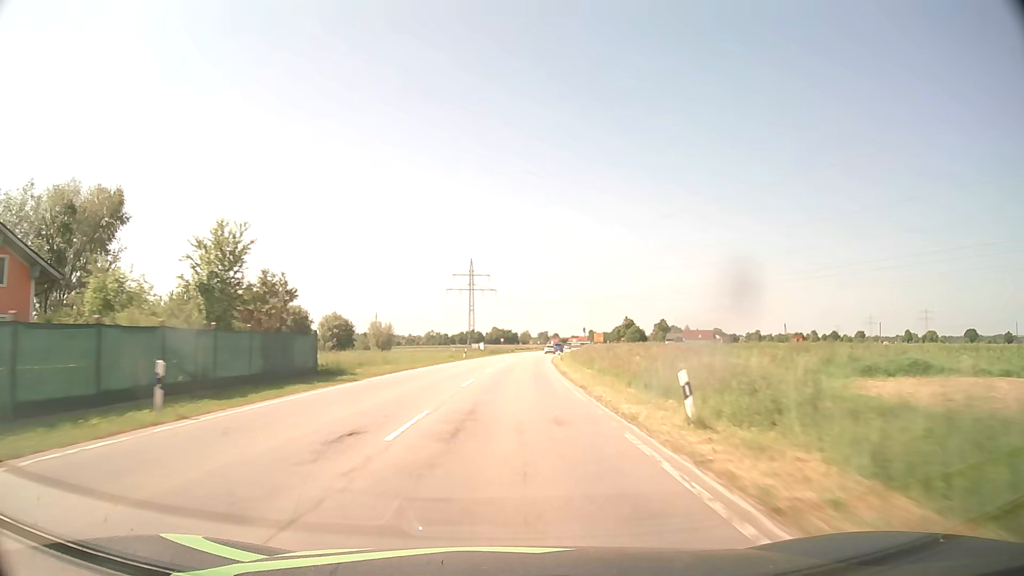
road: secondary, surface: asphalt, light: Day
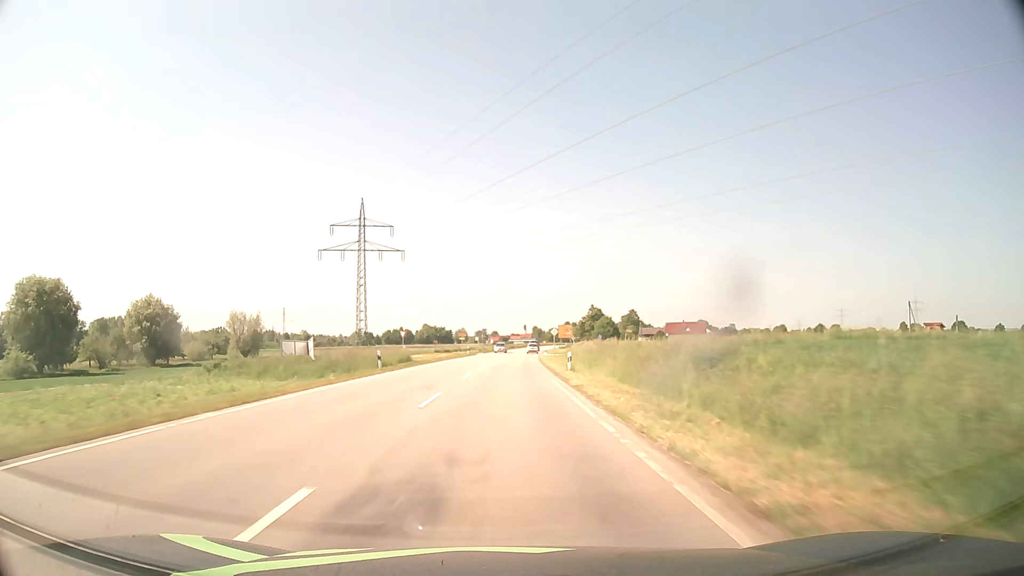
(+3.8, +79.2) m; +5°
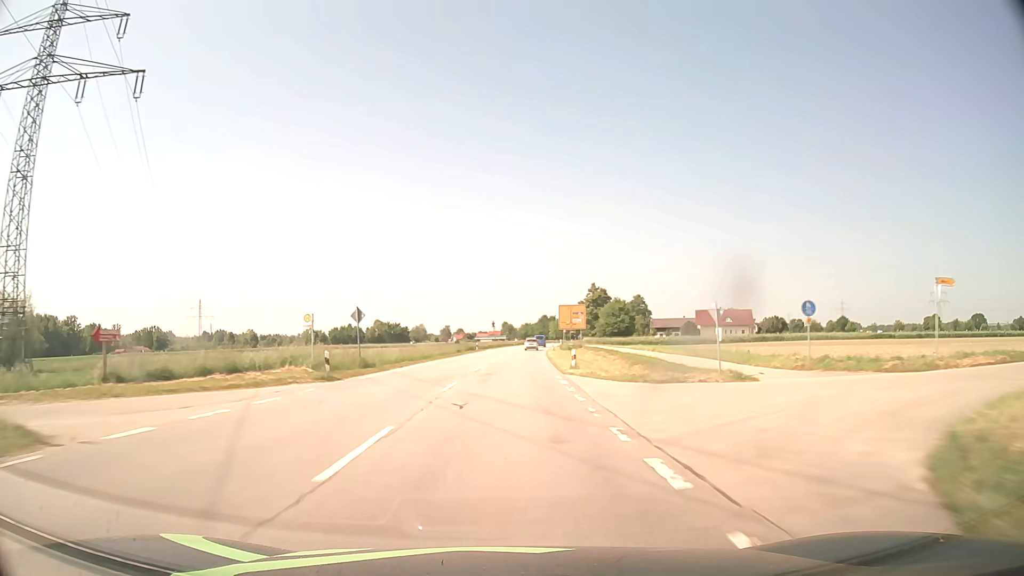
(+2.1, +79.1) m; +3°
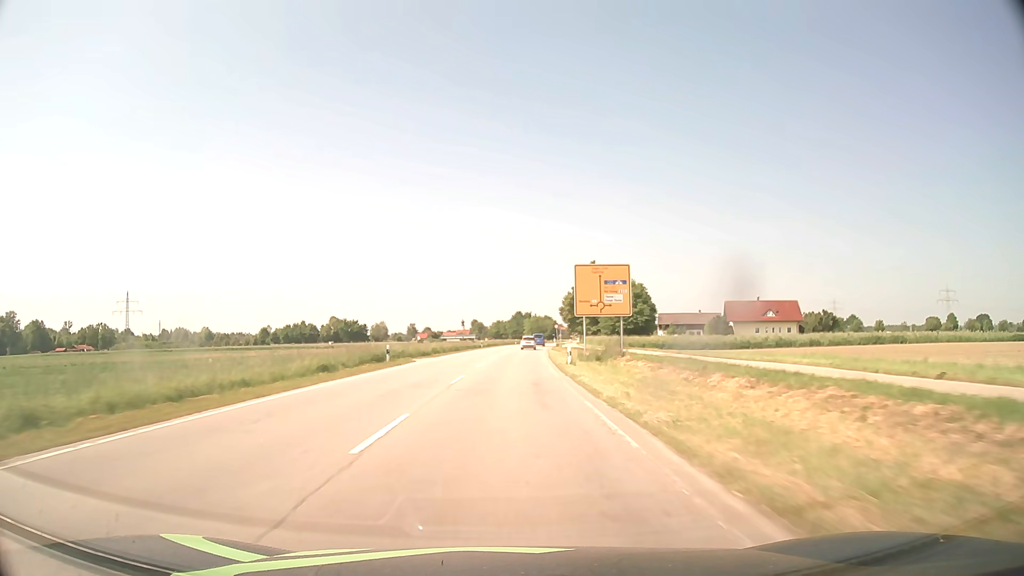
(+1.0, +46.3) m; +2°
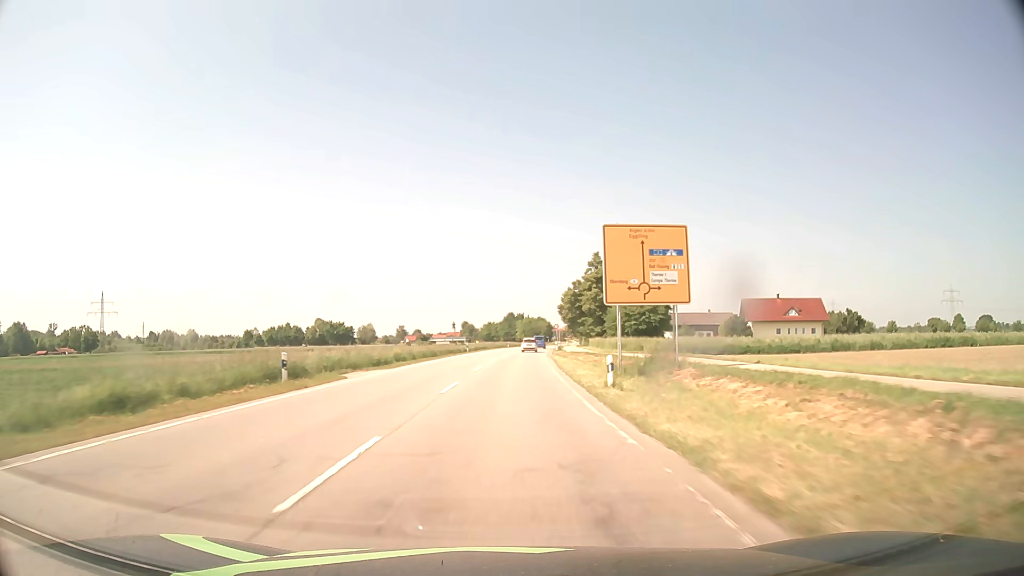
(+0.1, +14.8) m; +1°
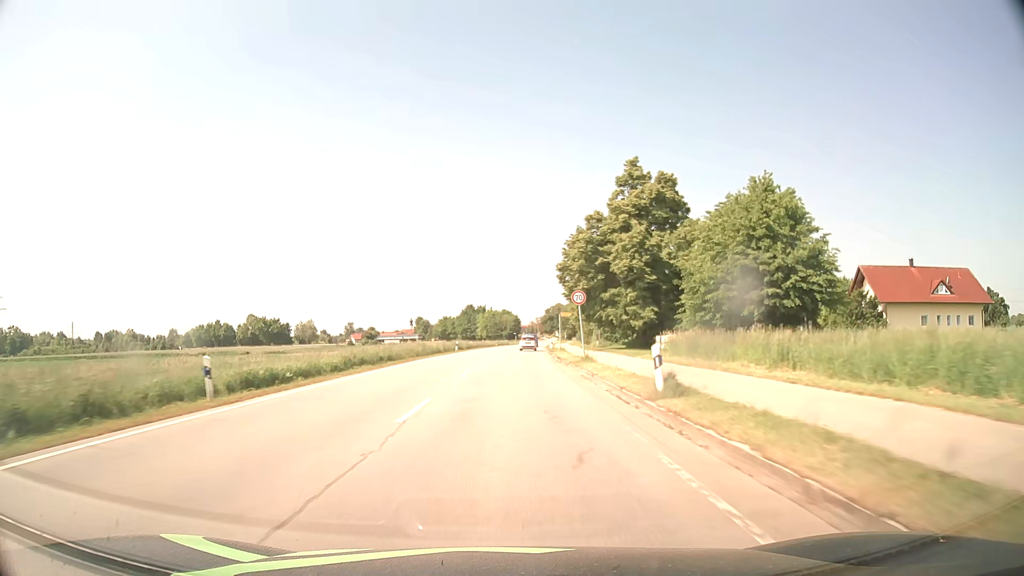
(+1.4, +54.0) m; +3°
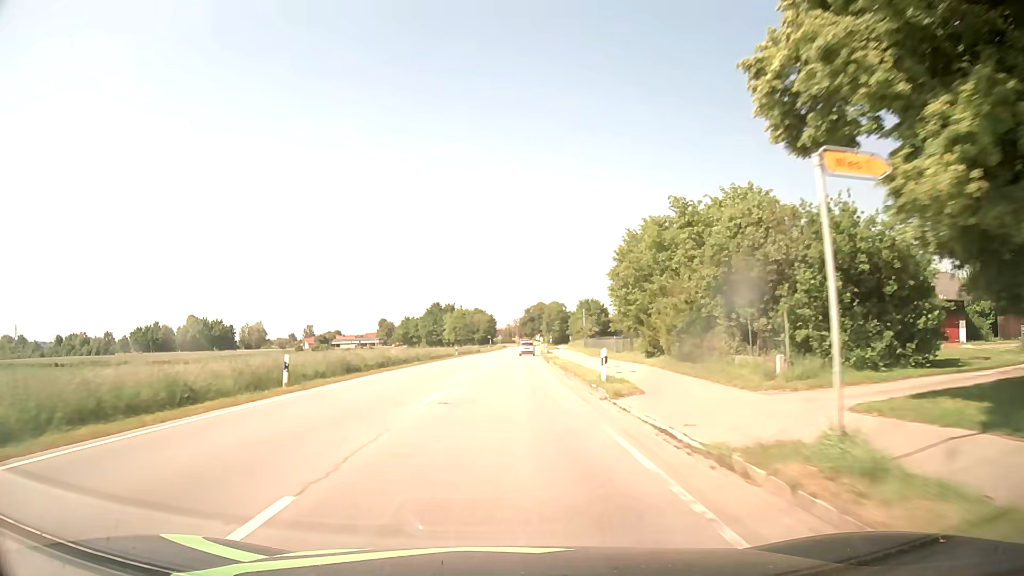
(+0.8, +44.4) m; +2°
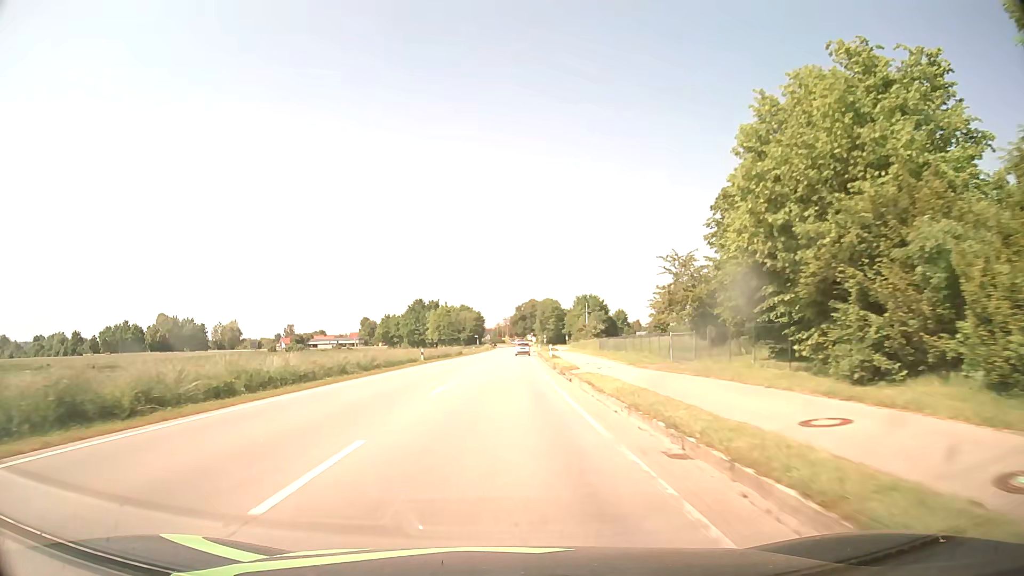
(+0.2, +20.5) m; +1°
(0, +10) (0, +20) (0, +30) (0, +40) (0, +50) (+1, +60) (+1, +70) (+1, +80) (+2, +90) (+2, +100) m
